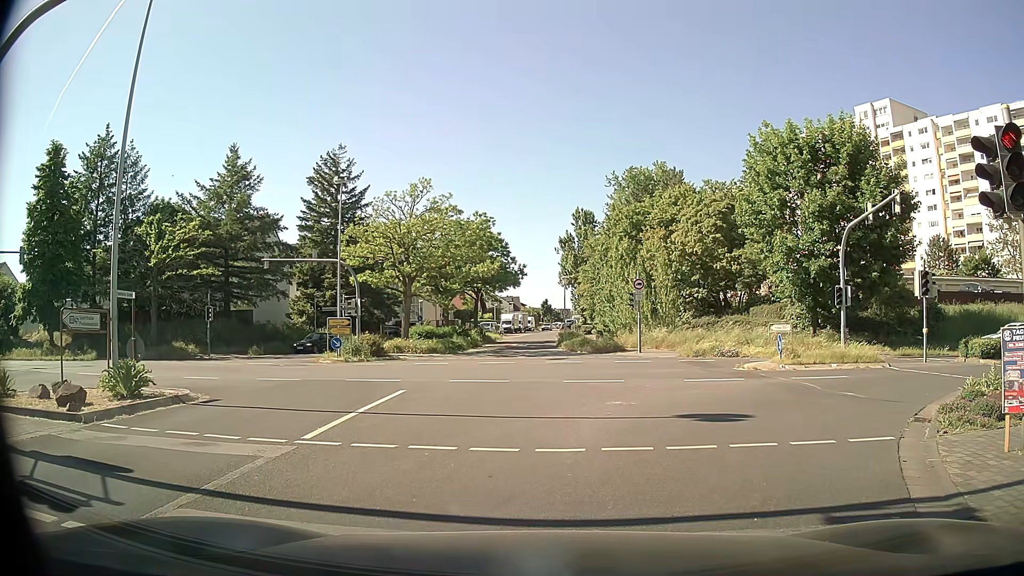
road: tertiary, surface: asphalt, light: Day
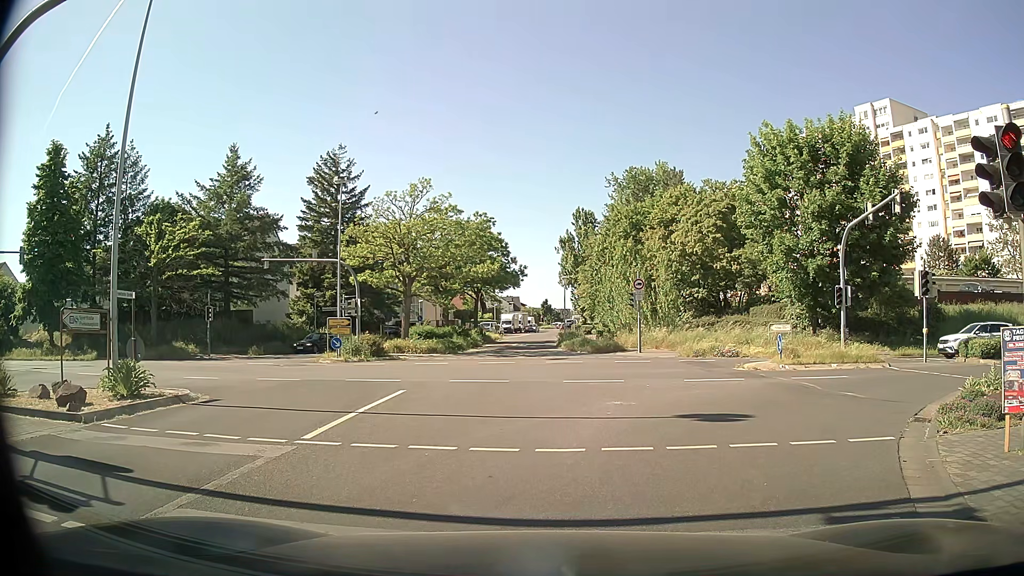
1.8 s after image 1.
(0.0, 0.0) m; 0°
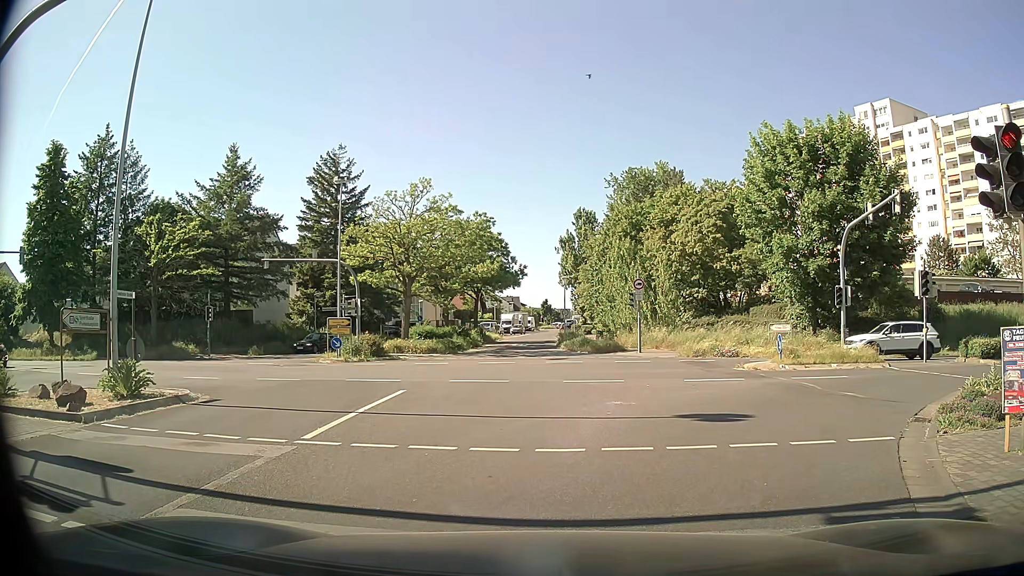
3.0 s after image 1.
(0.0, 0.0) m; 0°
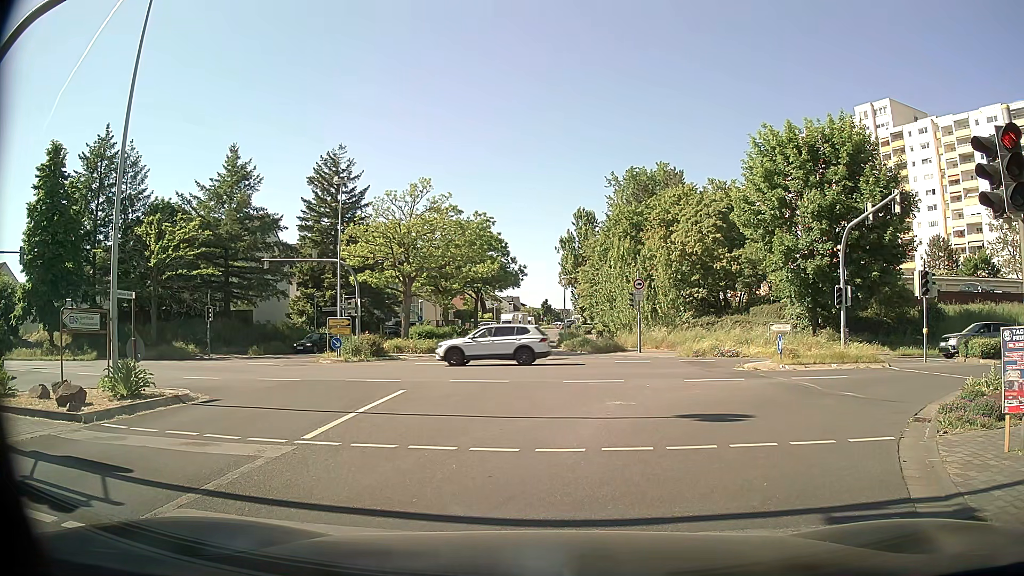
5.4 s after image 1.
(0.0, 0.0) m; 0°
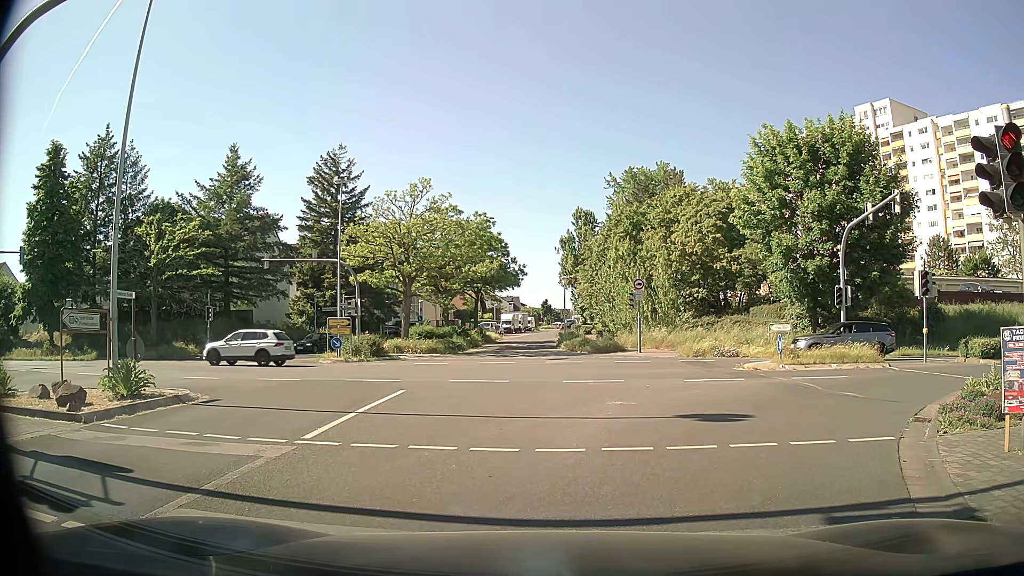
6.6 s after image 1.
(0.0, 0.0) m; 0°
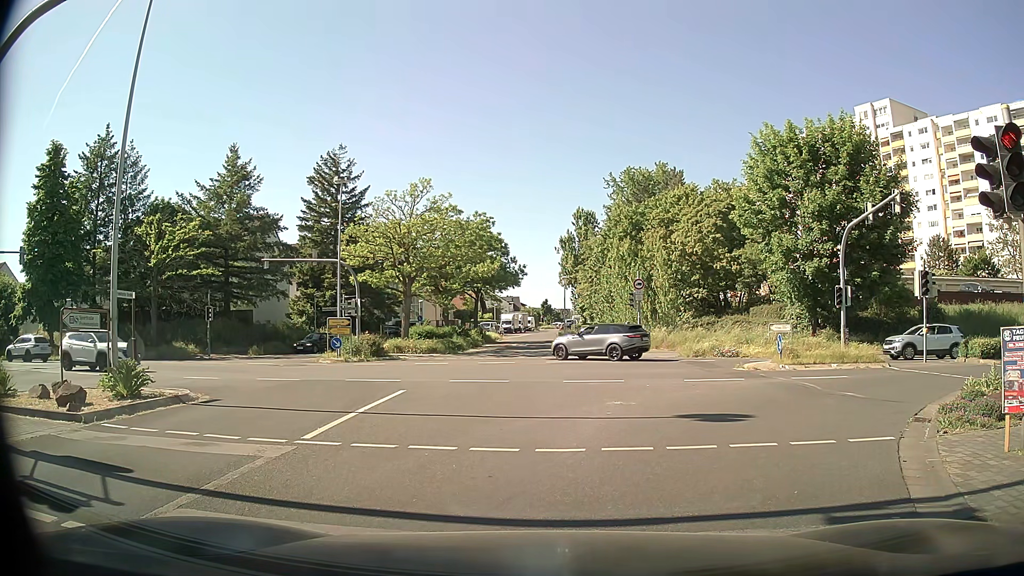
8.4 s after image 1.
(0.0, 0.0) m; 0°
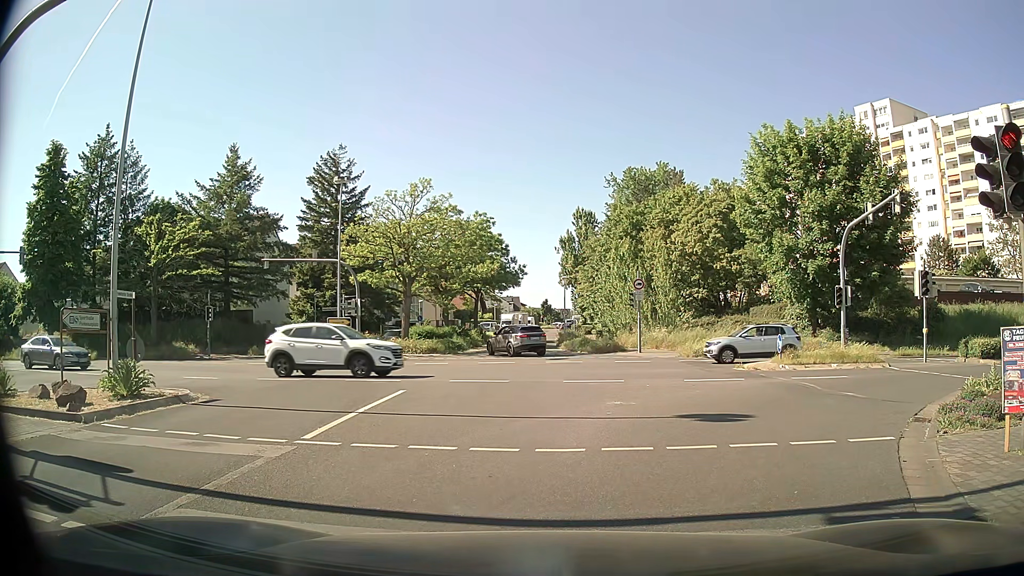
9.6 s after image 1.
(0.0, 0.0) m; 0°
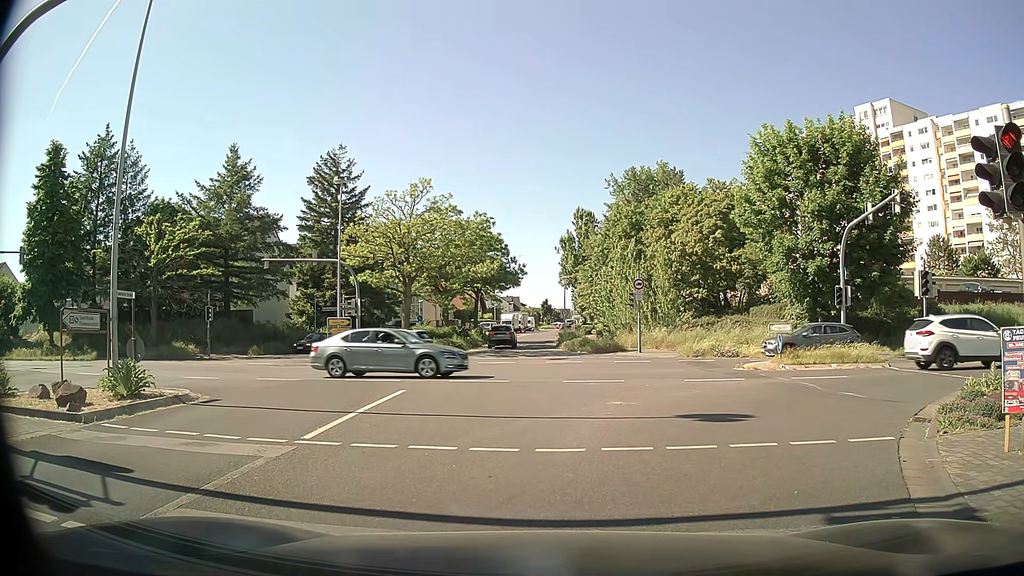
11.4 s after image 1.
(0.0, 0.0) m; 0°
(+2, +10) (+9, +16) (+19, +19) (+29, +18) (+39, +17) (+49, +16) (+59, +15) (+69, +14) (+79, +13) (+89, +13) m
